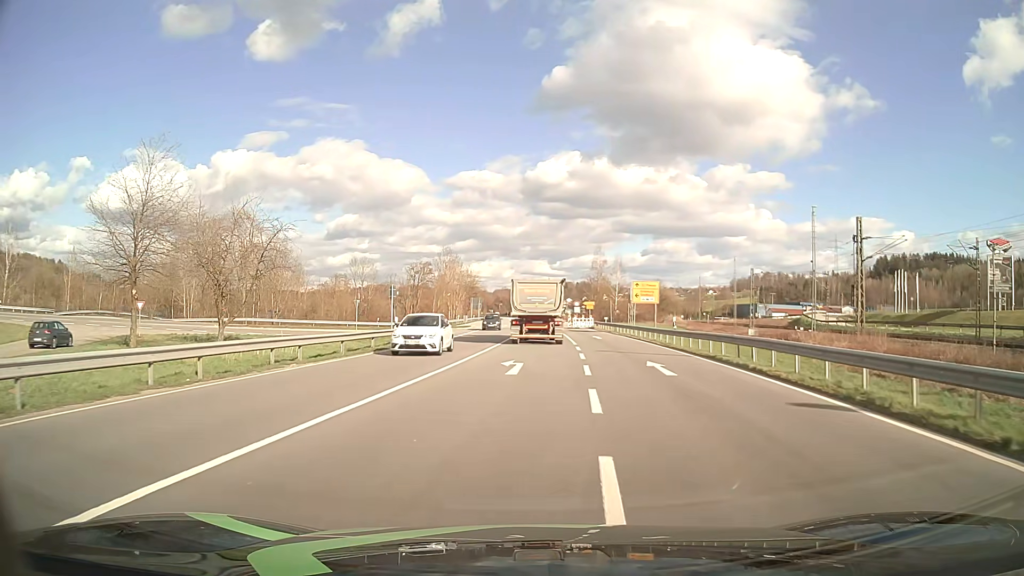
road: primary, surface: asphalt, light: Day
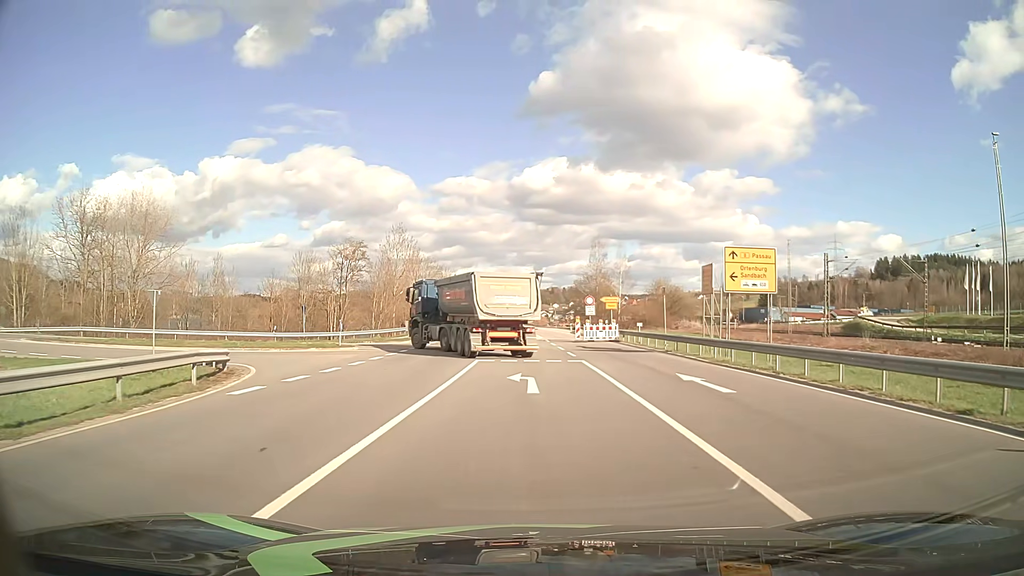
(+0.2, +29.6) m; +1°
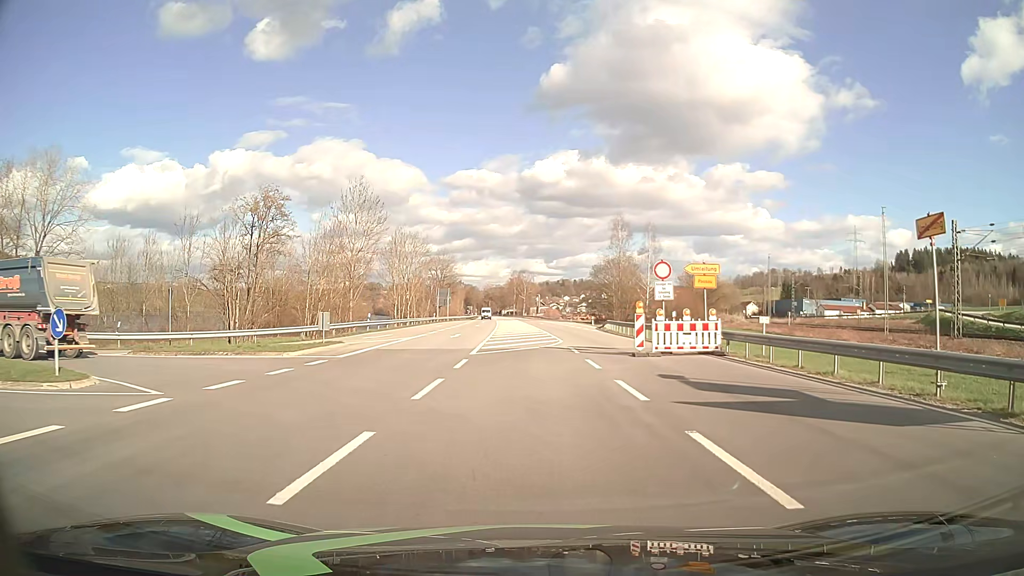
(-0.1, +21.9) m; -1°
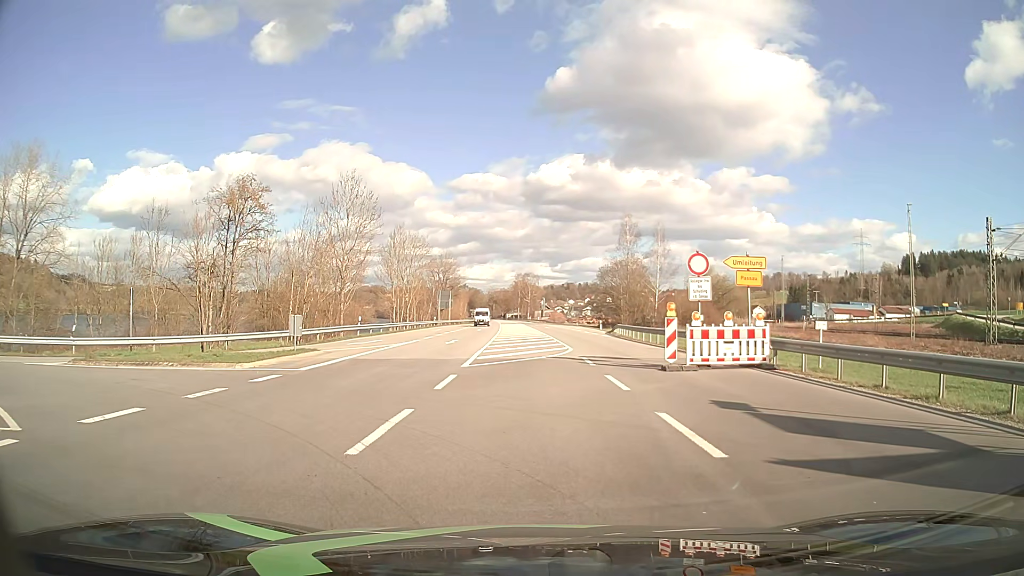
(0.0, +3.8) m; -1°
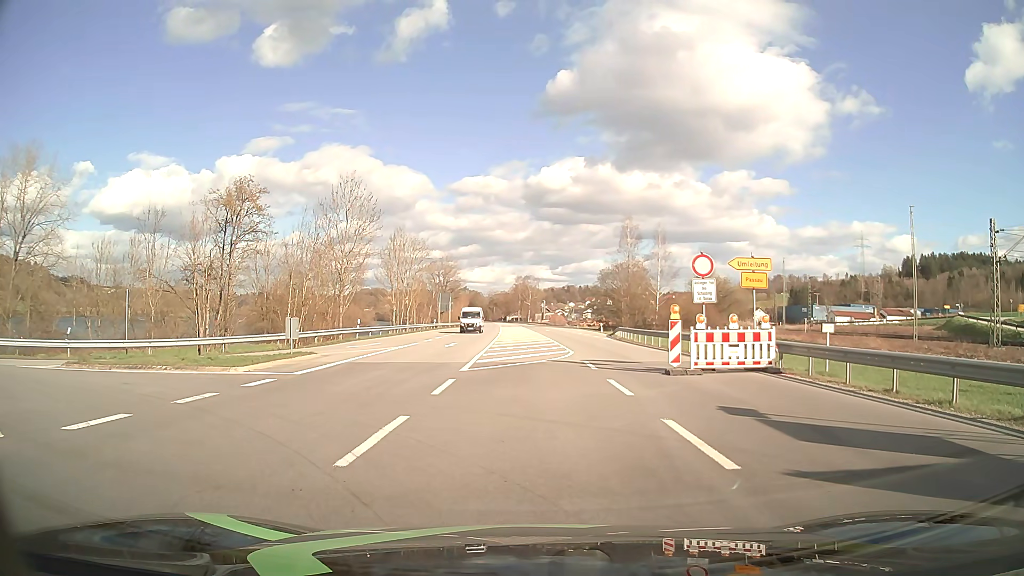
(0.0, +0.4) m; 0°
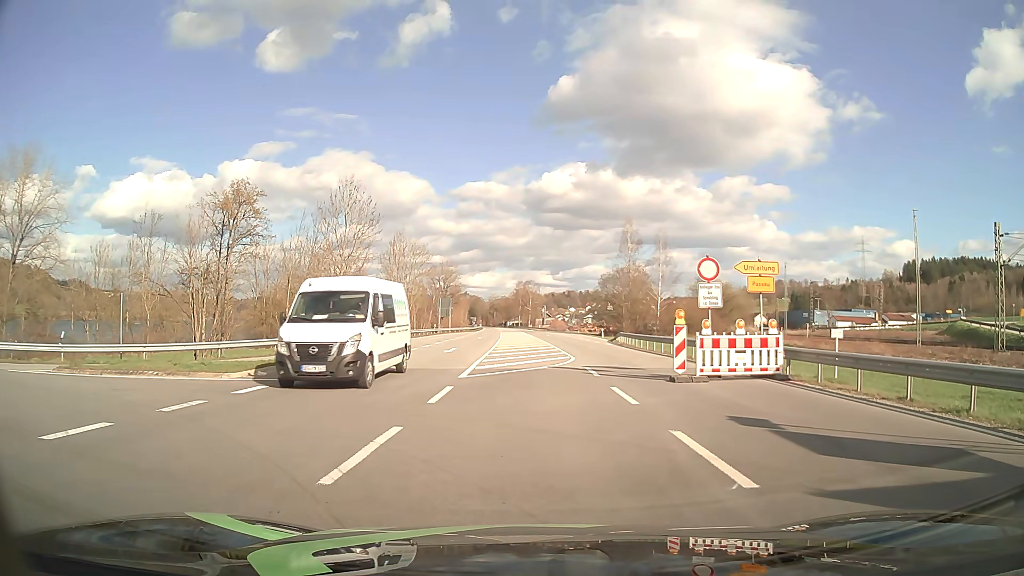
(0.0, +0.6) m; 0°
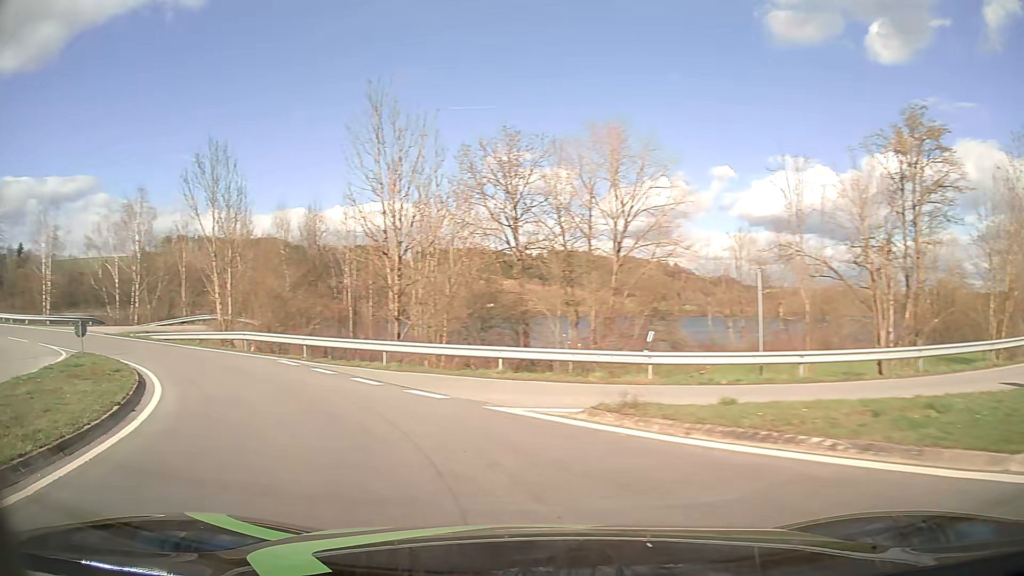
(-4.7, +11.1) m; -56°
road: tertiary
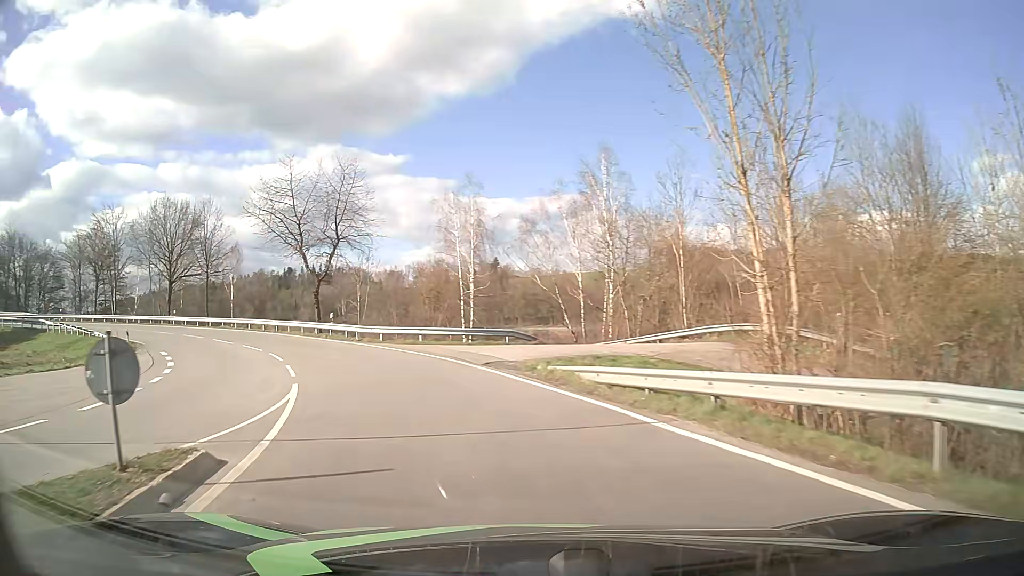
(-9.4, +19.6) m; -44°
(-1, +10) (-4, +19) (-9, +28) (-16, +36) (-23, +43) (-31, +48) (-41, +51) (-51, +53) (-61, +52) (-70, +50) m
